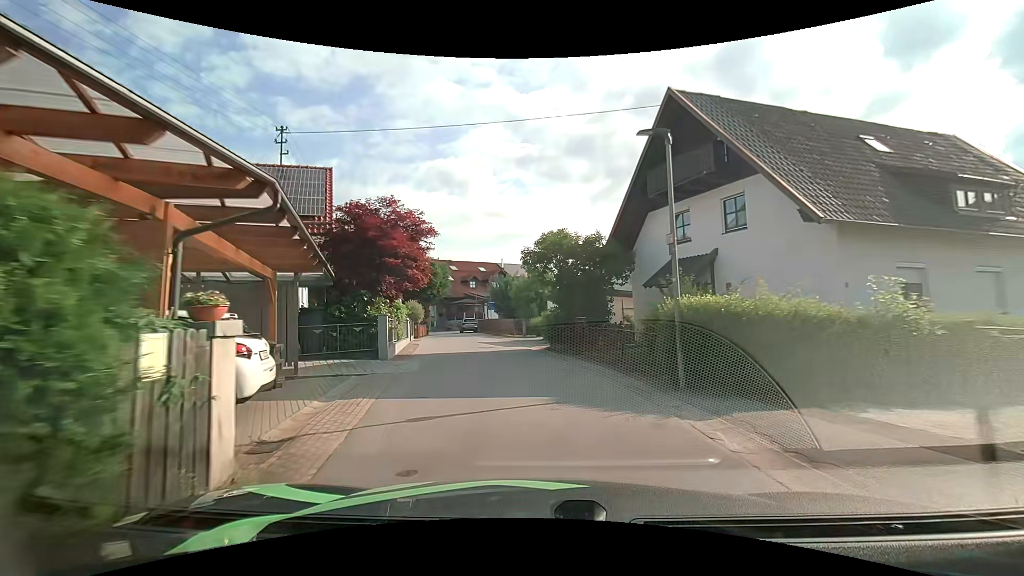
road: unclassified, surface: asphalt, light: Day
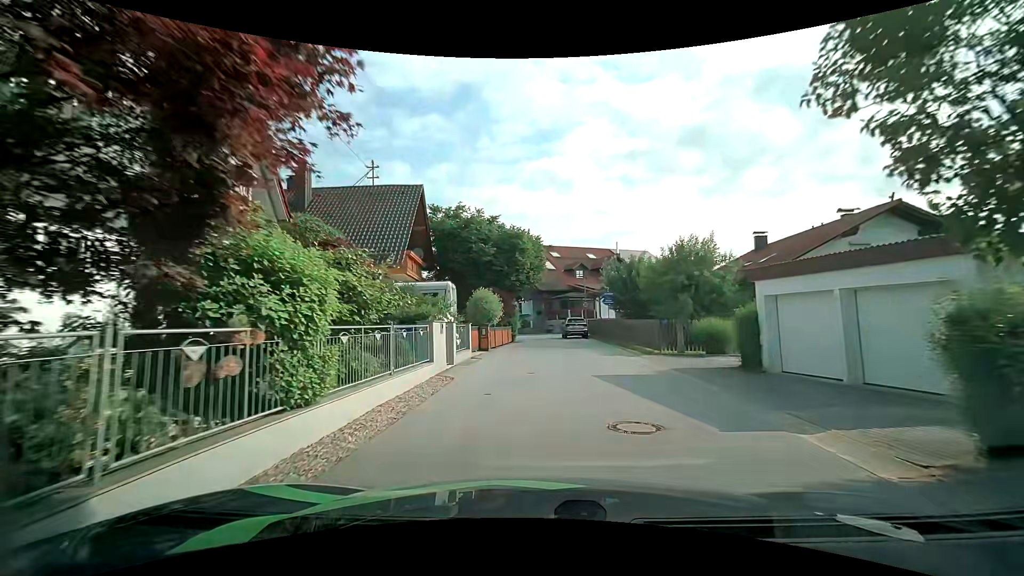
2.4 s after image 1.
(-1.9, +16.1) m; -12°
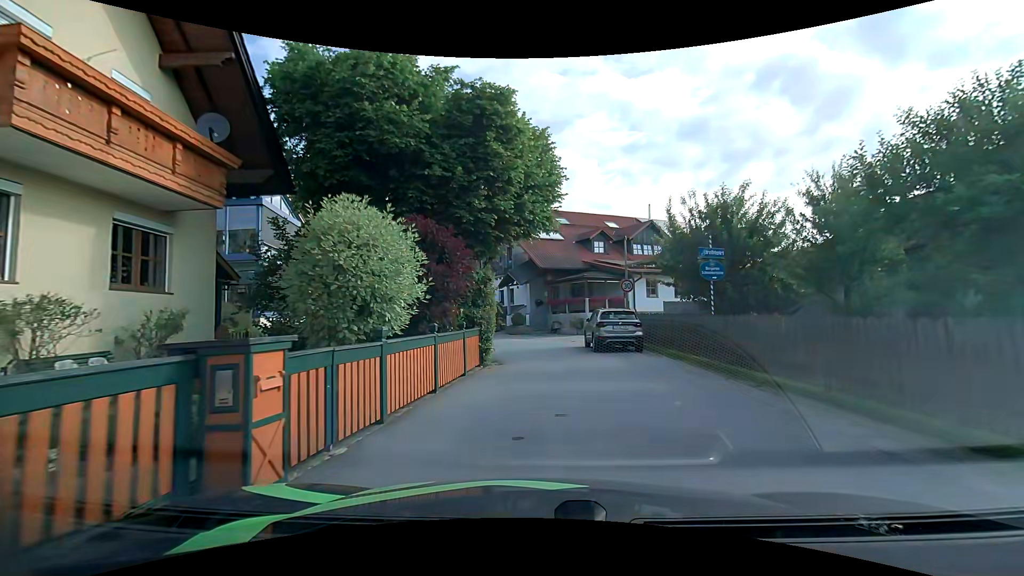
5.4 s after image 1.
(-0.5, +18.4) m; -1°
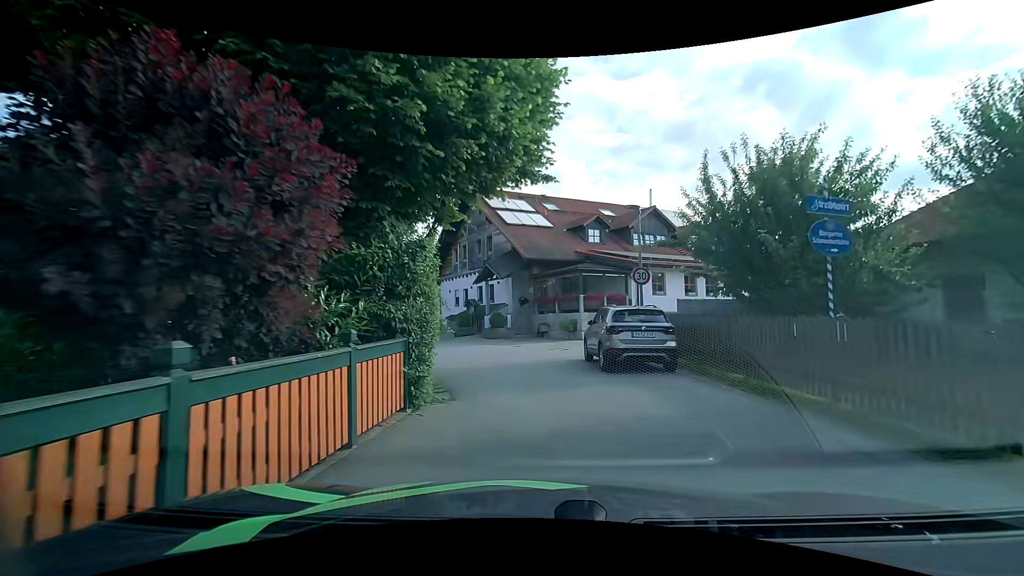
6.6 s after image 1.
(+0.1, +6.1) m; +2°
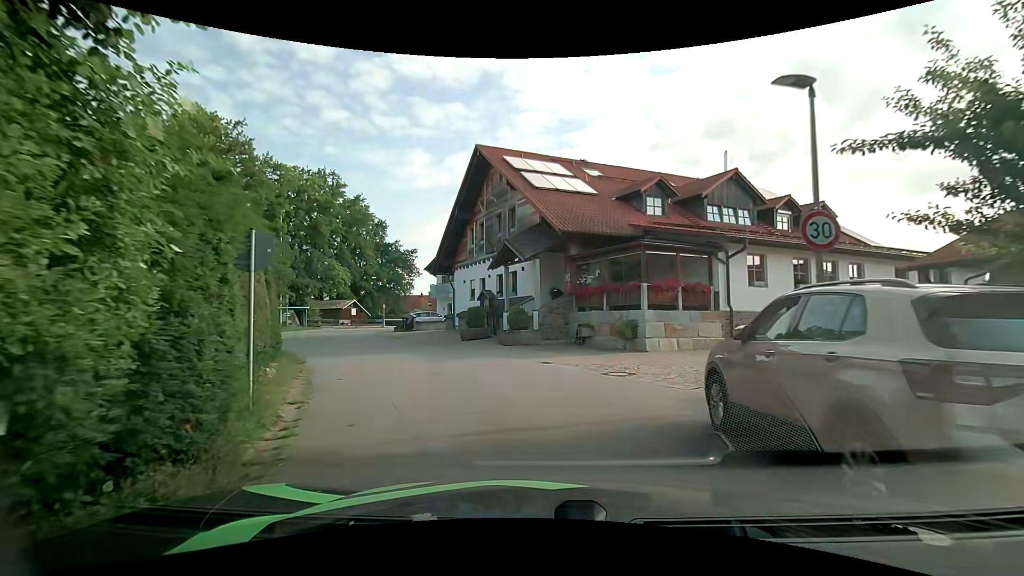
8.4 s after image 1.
(-0.2, +8.7) m; -3°
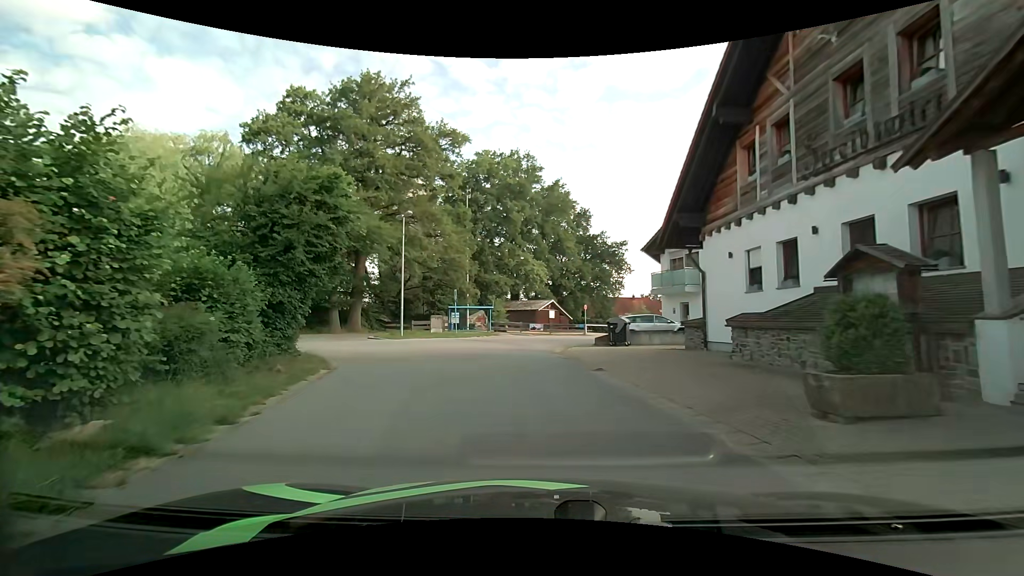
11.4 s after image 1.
(-3.7, +16.0) m; -24°
(-1, +10) (-2, +20) (0, +30) (+5, +38) (+13, +44) (+23, +47) (+32, +50) (+42, +52) (+51, +56) (+60, +61) m
